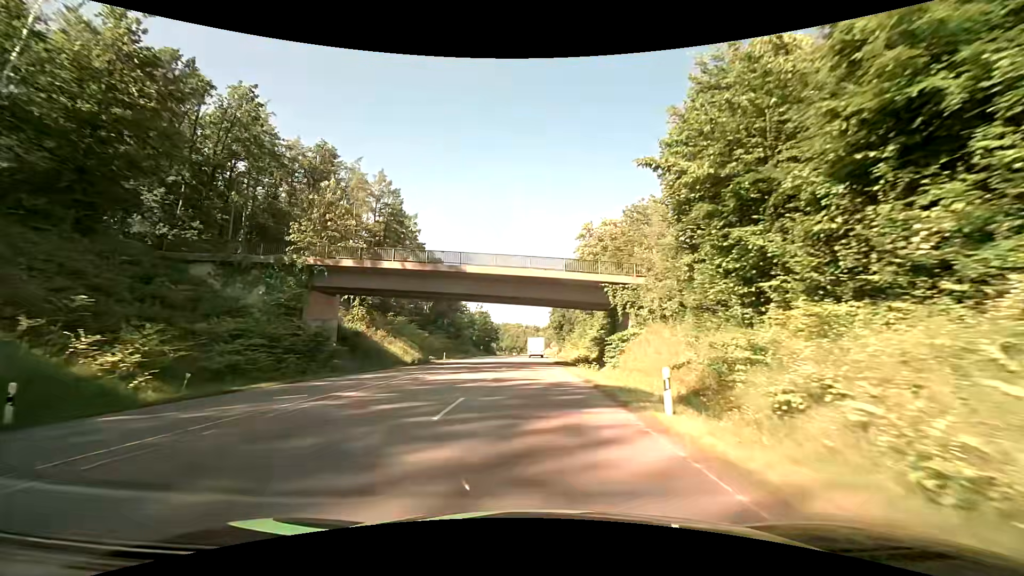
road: secondary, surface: asphalt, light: Day
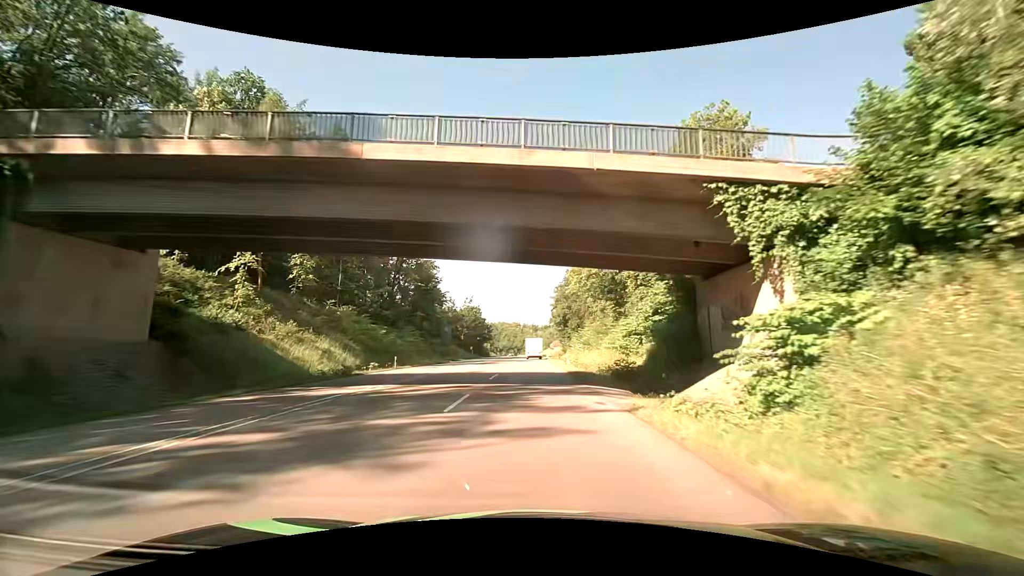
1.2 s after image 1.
(+0.2, +21.6) m; +1°
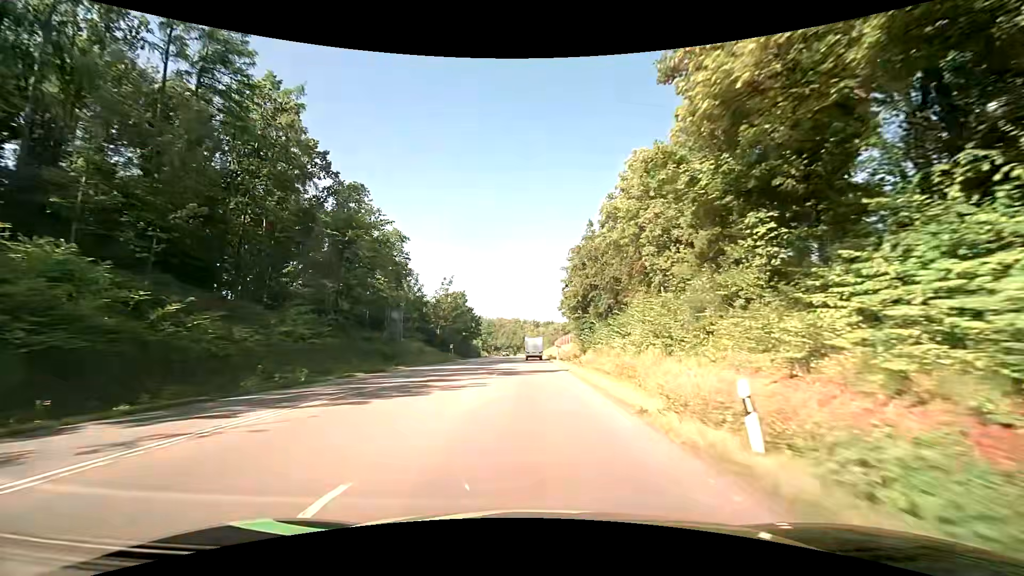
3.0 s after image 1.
(-0.1, +33.3) m; 0°
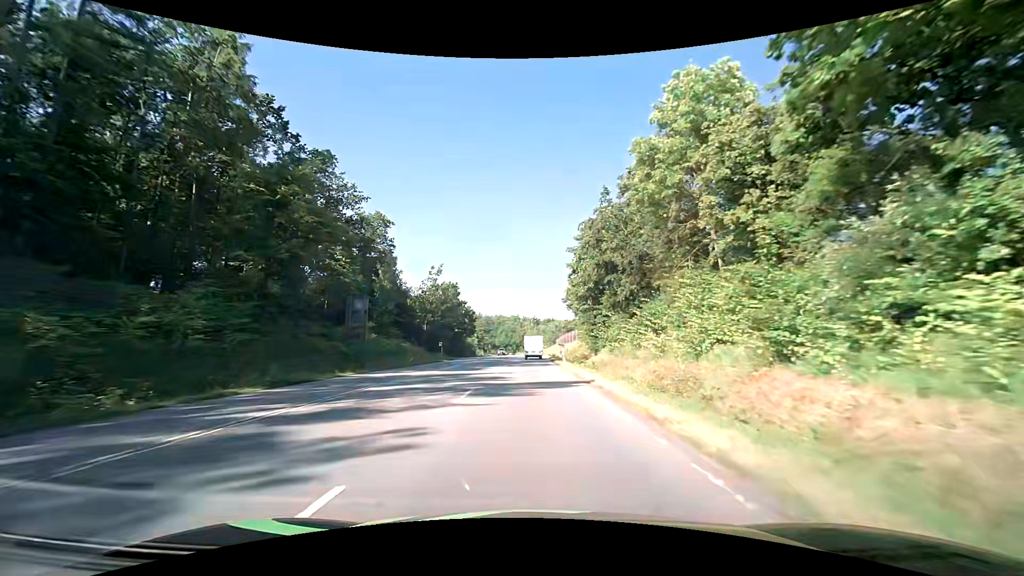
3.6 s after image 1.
(-0.1, +11.3) m; 0°
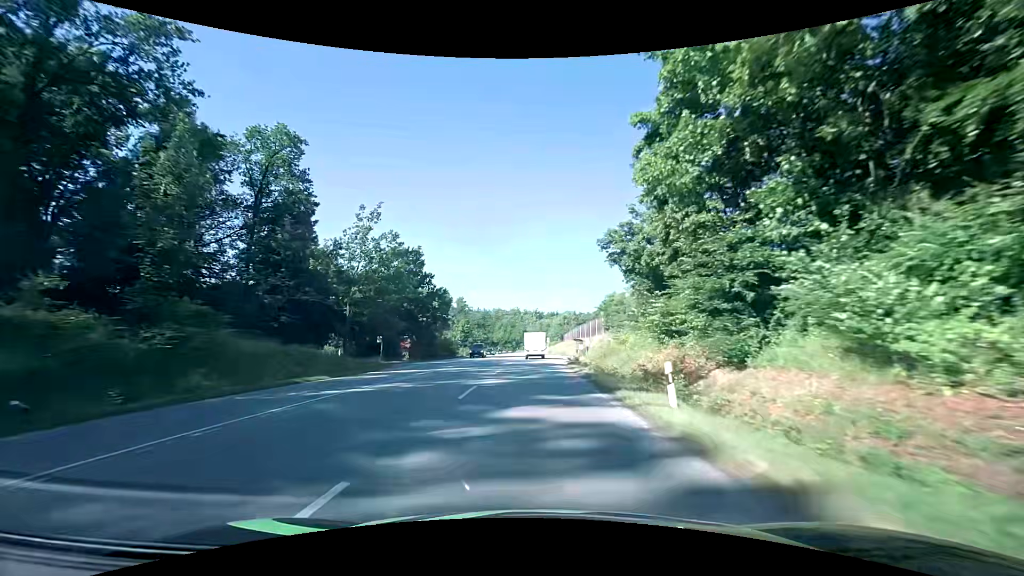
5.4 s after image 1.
(+0.1, +34.5) m; 0°
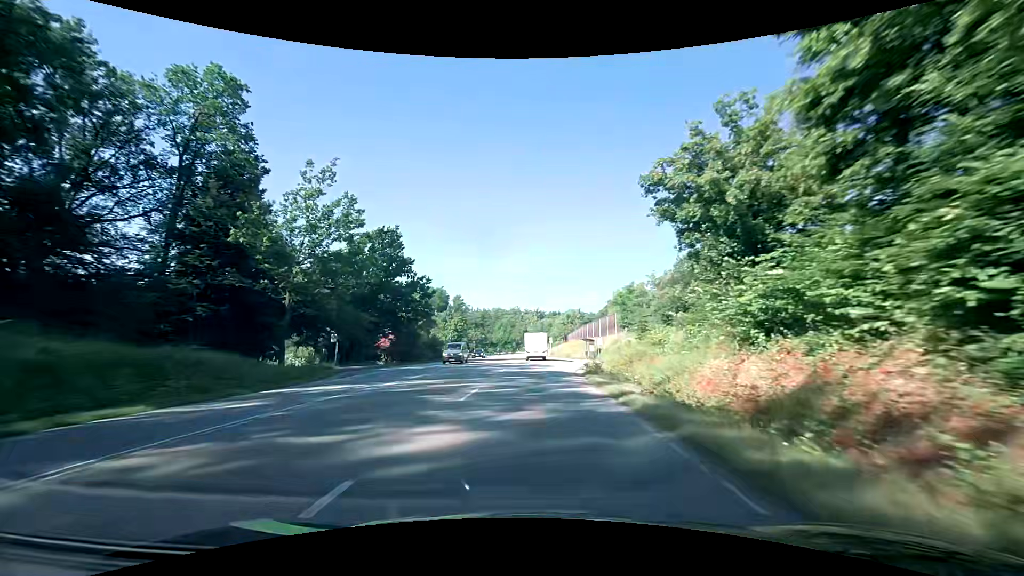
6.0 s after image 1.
(-0.1, +11.6) m; 0°
